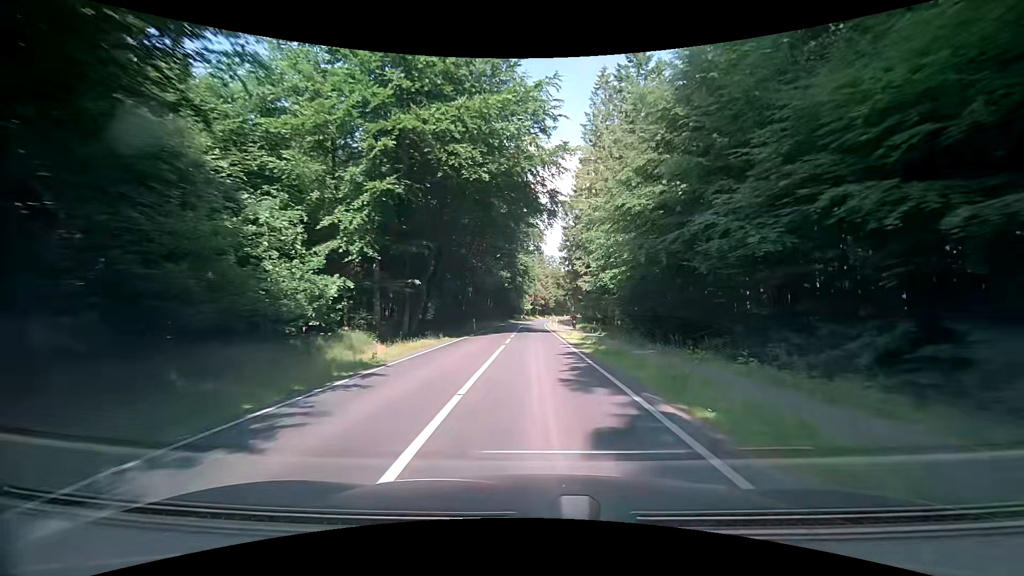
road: secondary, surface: asphalt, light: Day
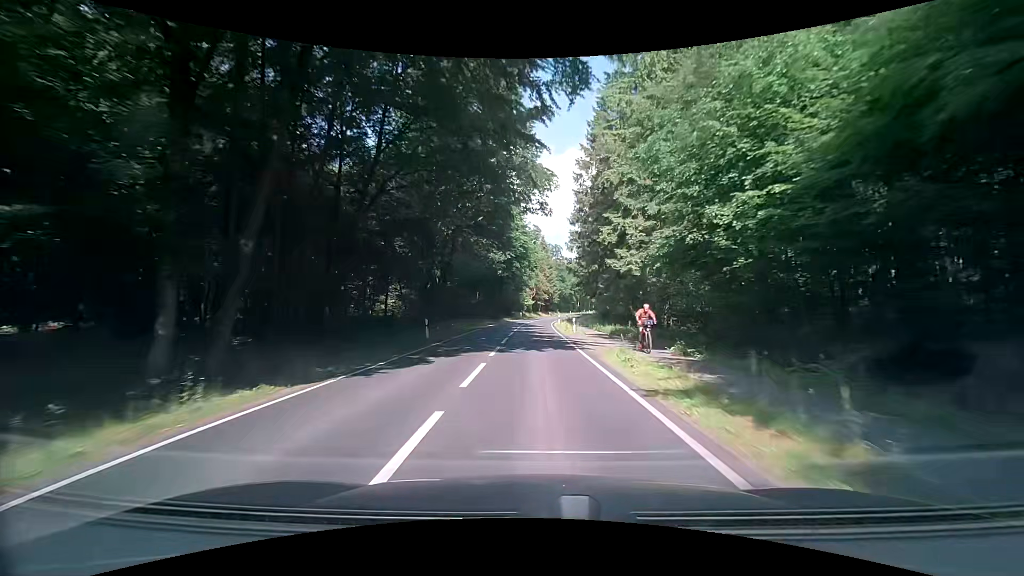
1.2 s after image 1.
(-0.2, +21.2) m; -1°
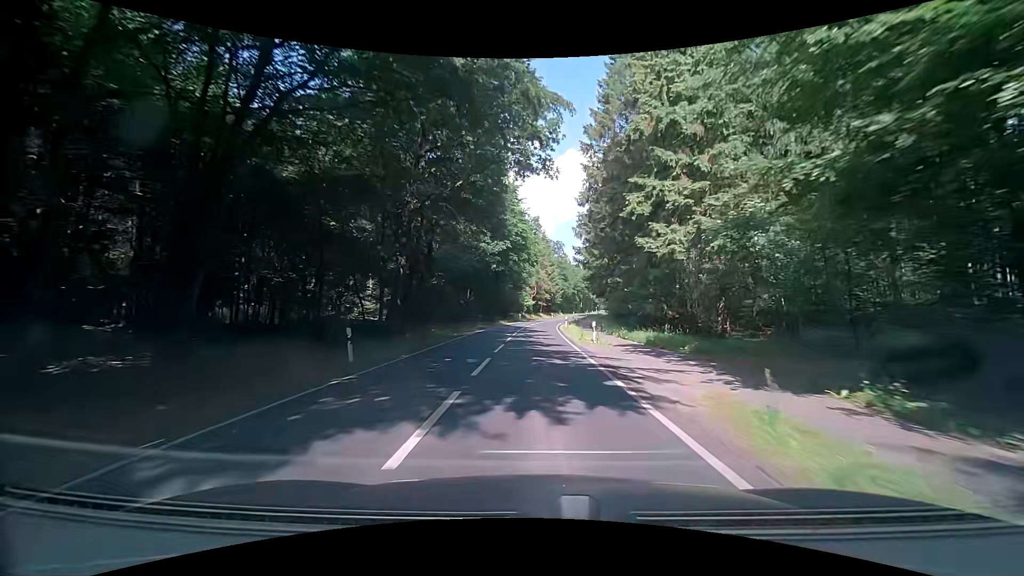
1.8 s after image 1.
(0.0, +10.6) m; 0°
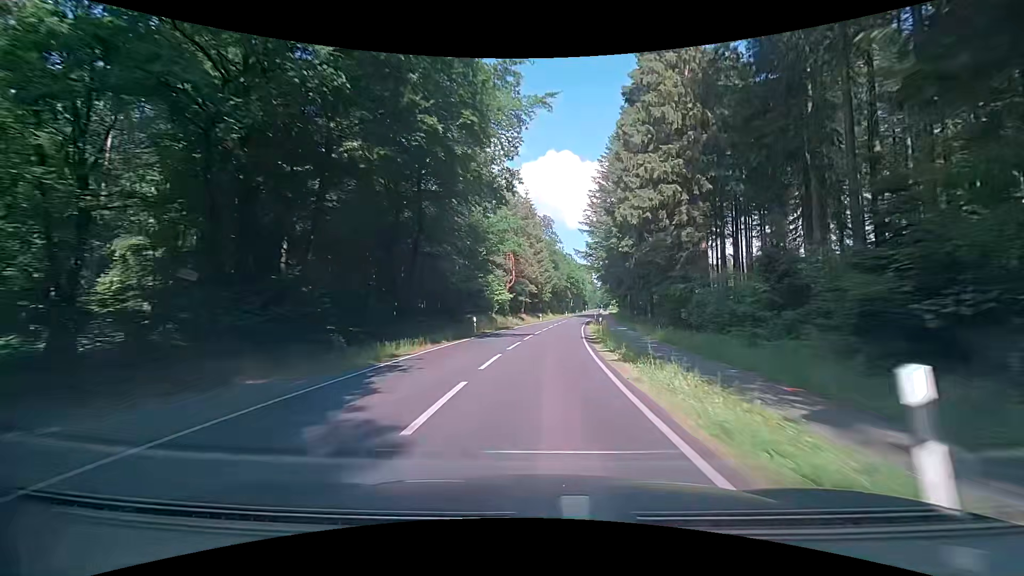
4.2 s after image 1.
(+0.2, +42.0) m; +2°
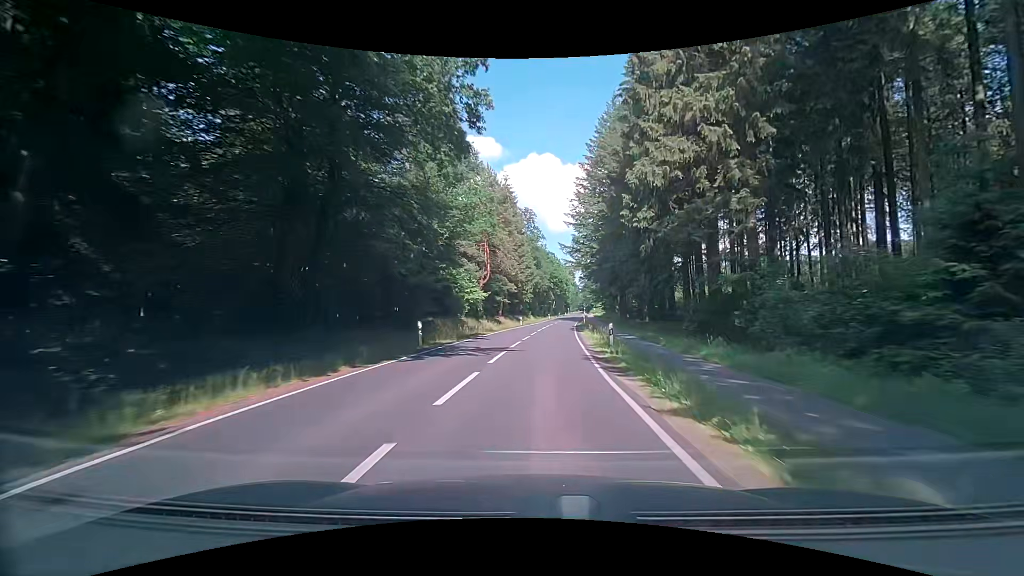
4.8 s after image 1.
(+0.2, +10.5) m; +1°
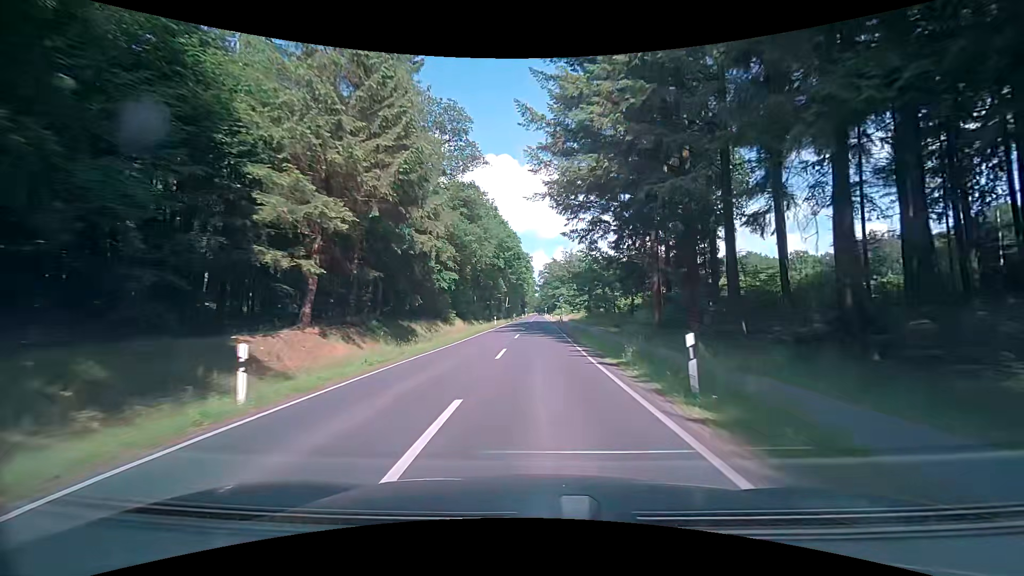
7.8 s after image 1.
(+3.5, +52.7) m; +6°
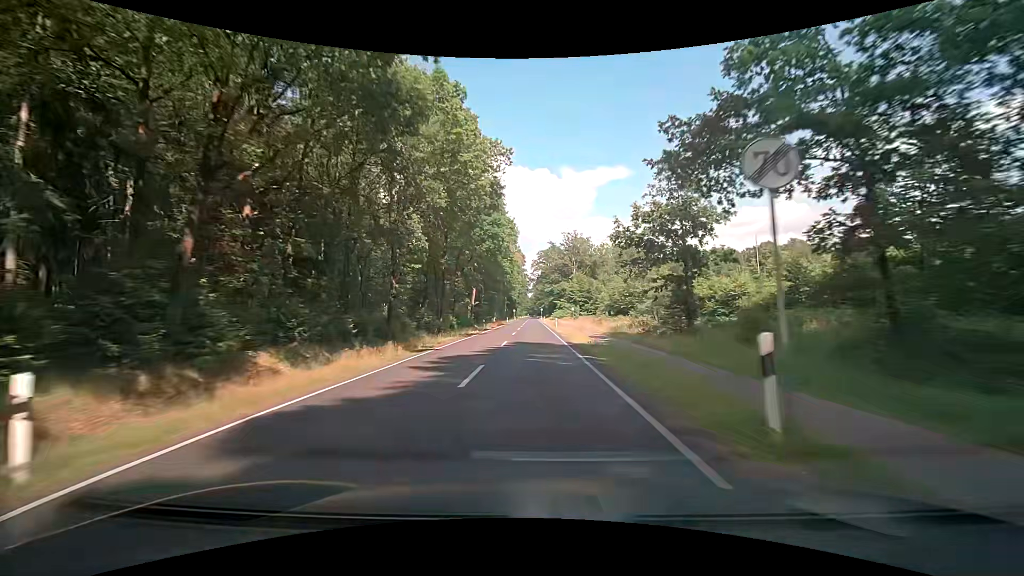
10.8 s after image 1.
(+0.8, +54.7) m; +1°
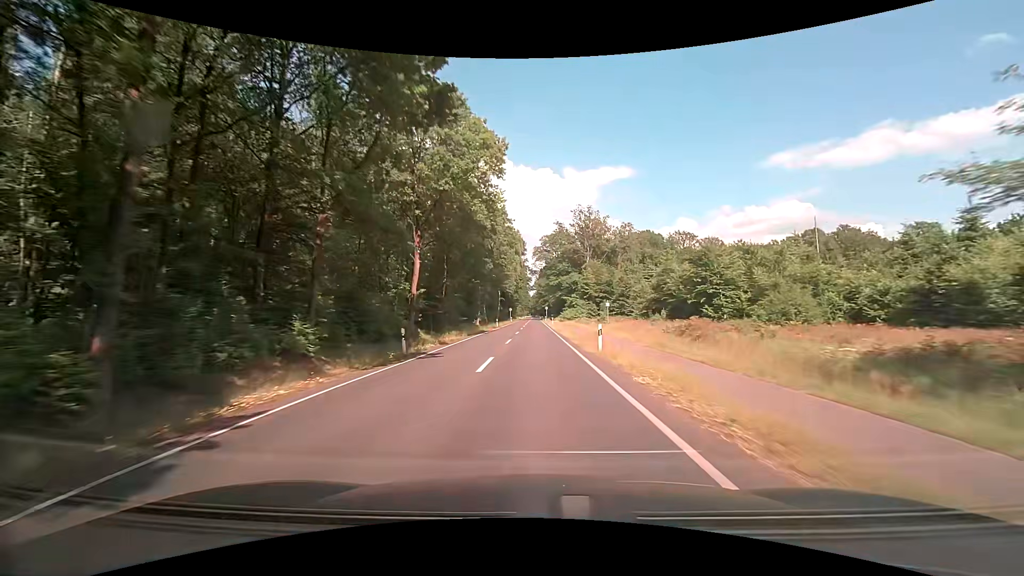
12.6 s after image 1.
(-0.3, +34.1) m; -1°
(0, +10) (0, +20) (0, +30) (0, +40) (0, +50) (0, +60) (0, +70) (0, +80) (0, +90) (0, +100) m
